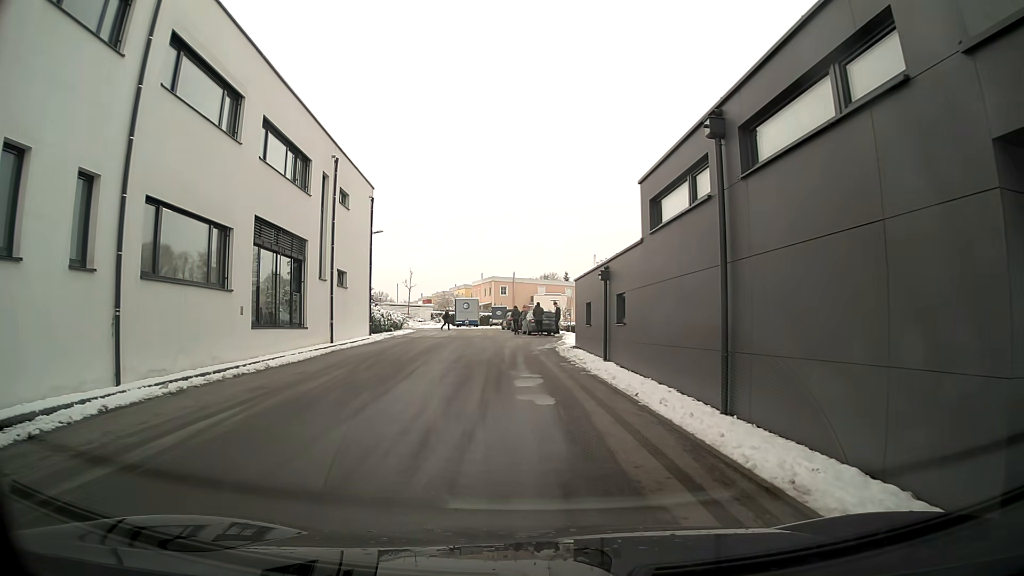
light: Day
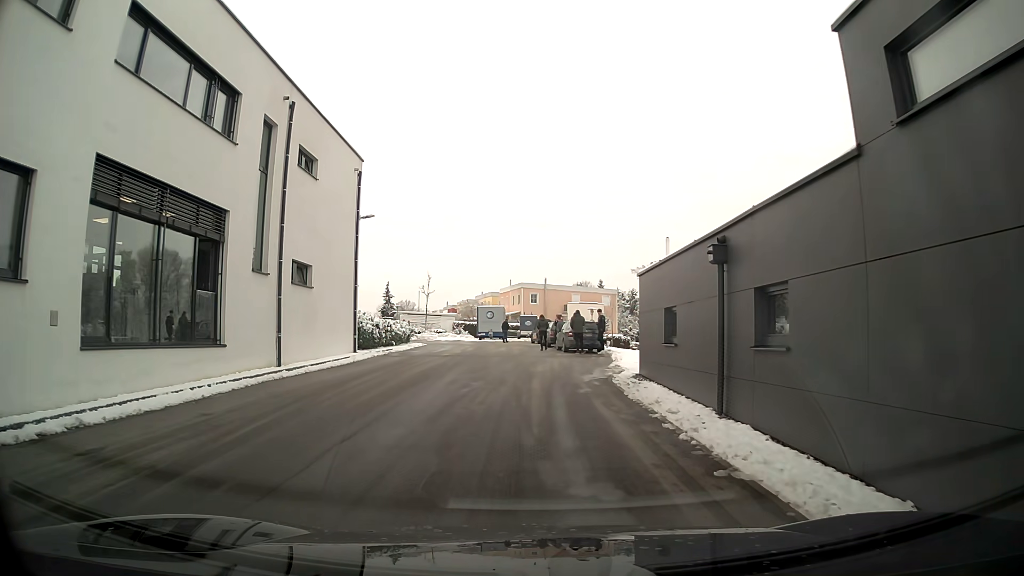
(-0.3, +8.9) m; -2°
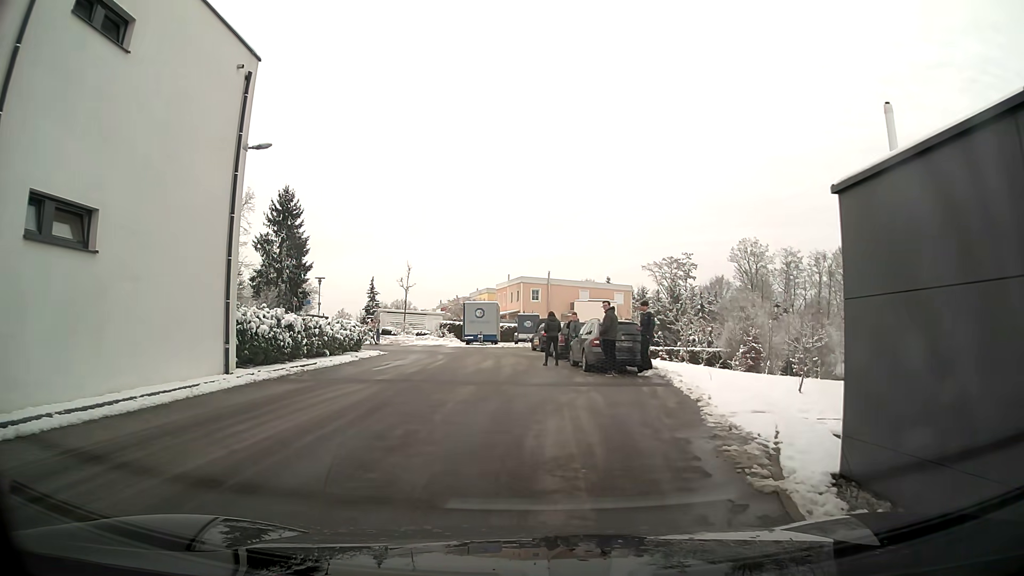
(0.0, +11.7) m; -1°
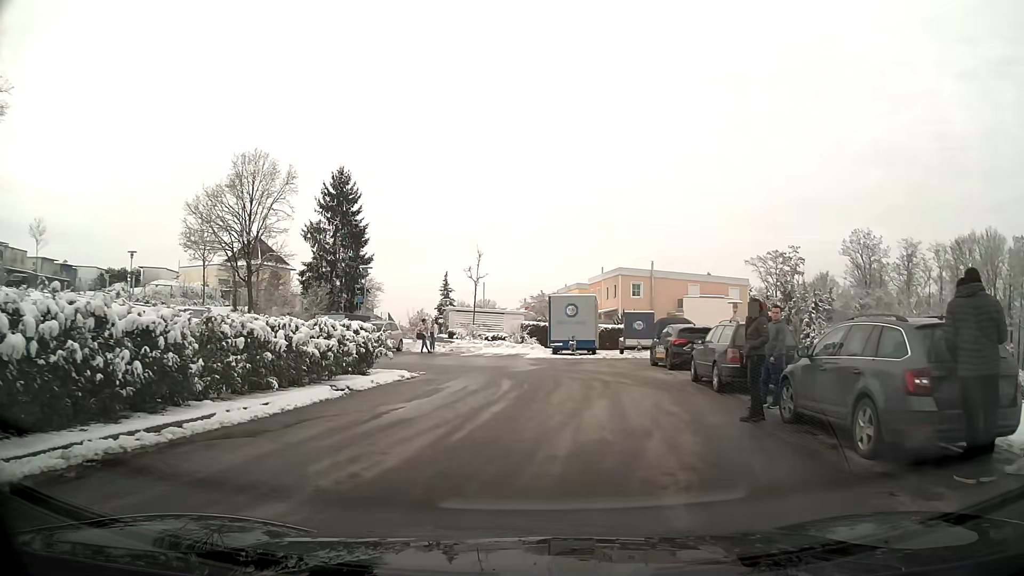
(-0.9, +12.1) m; -6°
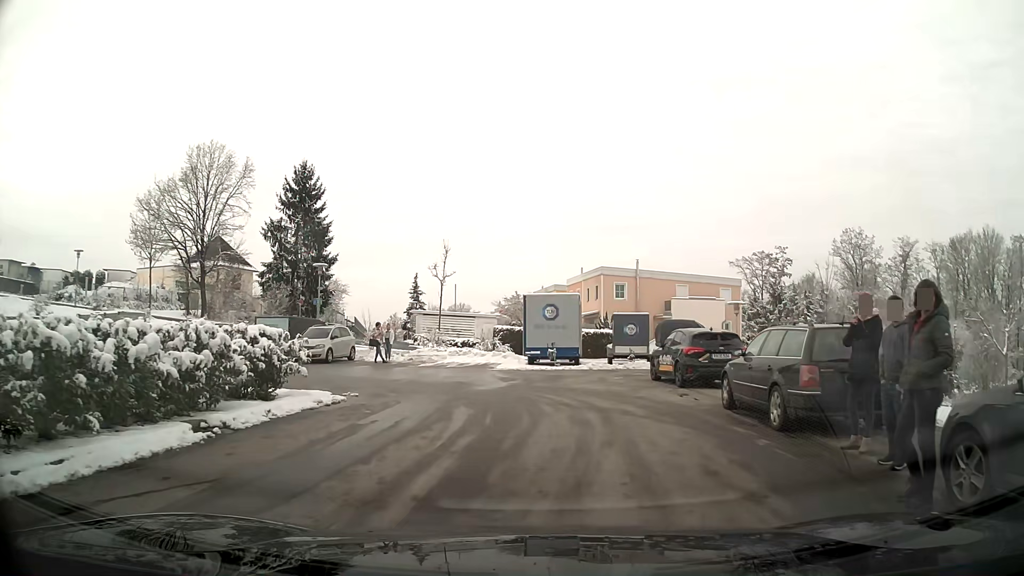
(+0.1, +4.9) m; +2°
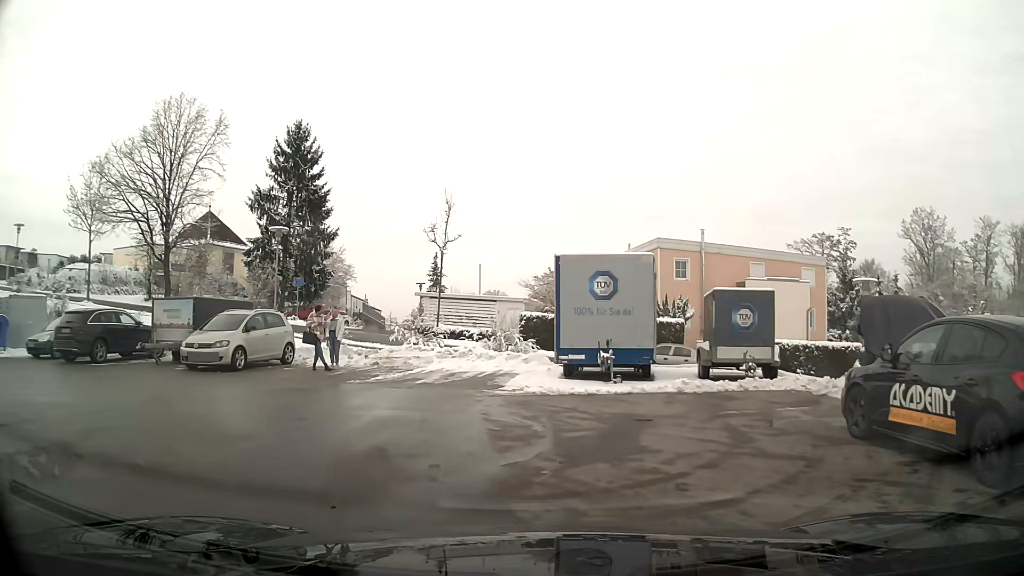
(-0.1, +11.3) m; -5°
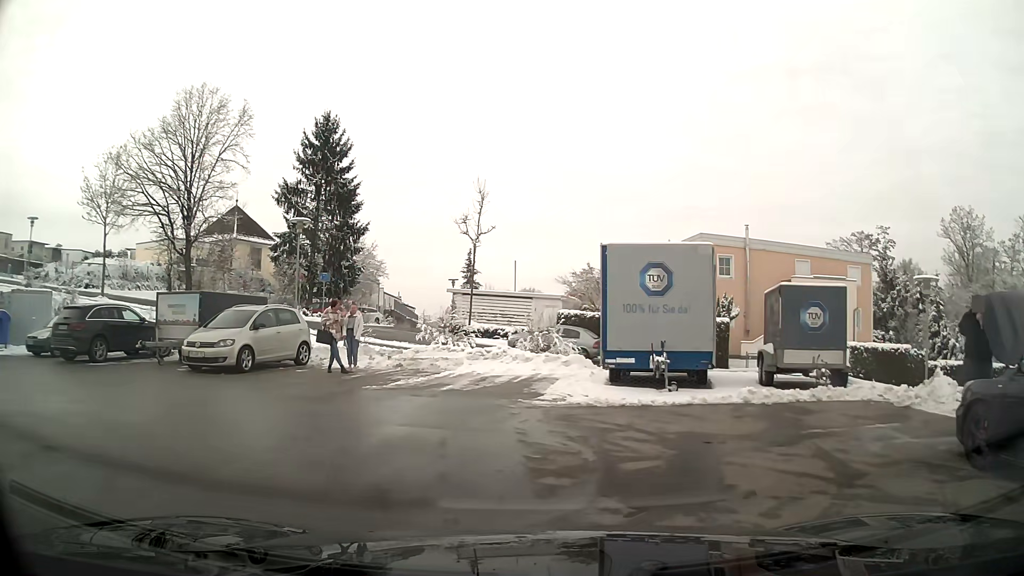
(0.0, +1.8) m; -3°
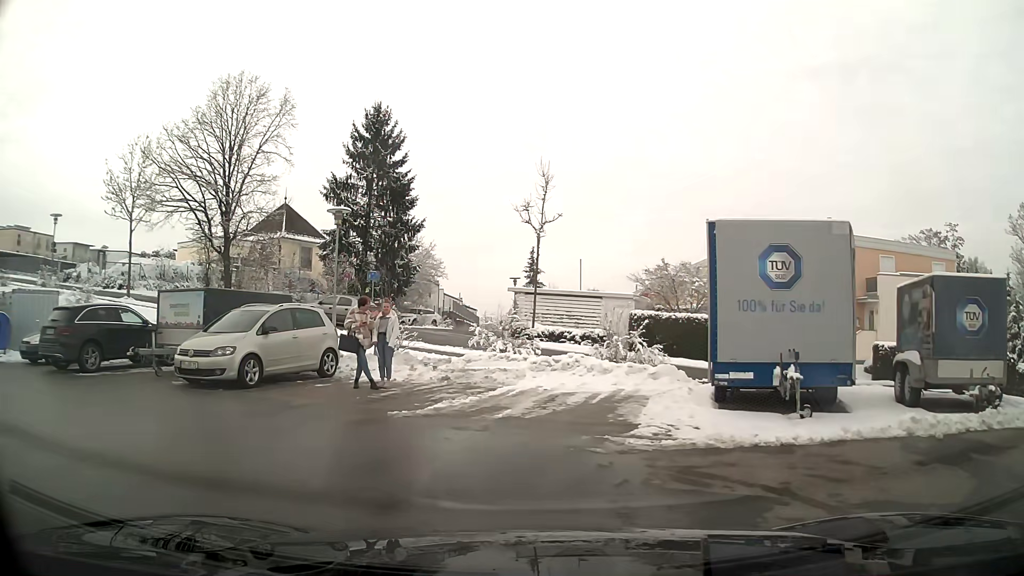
(-0.1, +3.3) m; -5°
